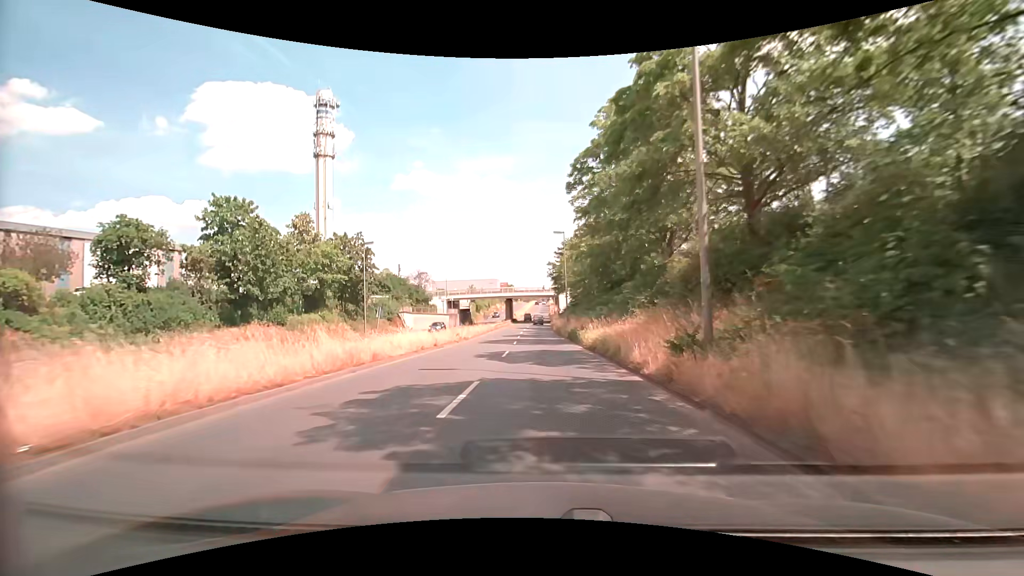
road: primary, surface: asphalt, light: Day
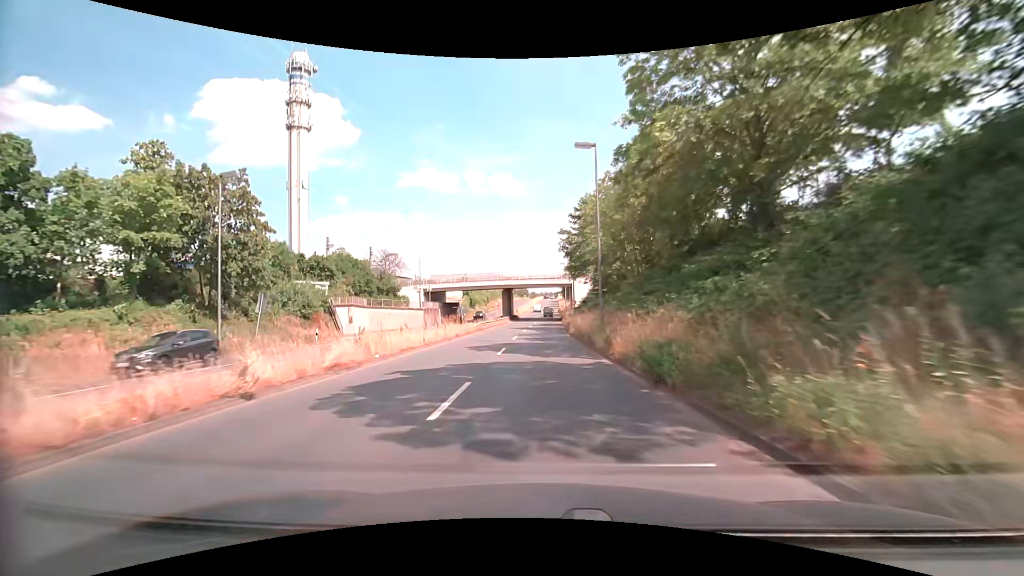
(-0.2, +24.3) m; -1°
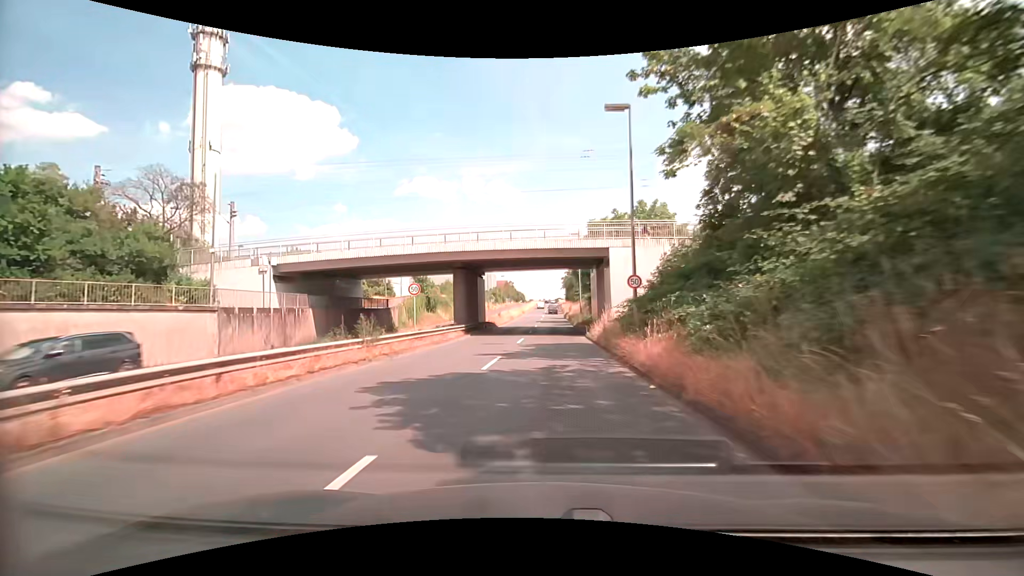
(-0.4, +41.8) m; -1°
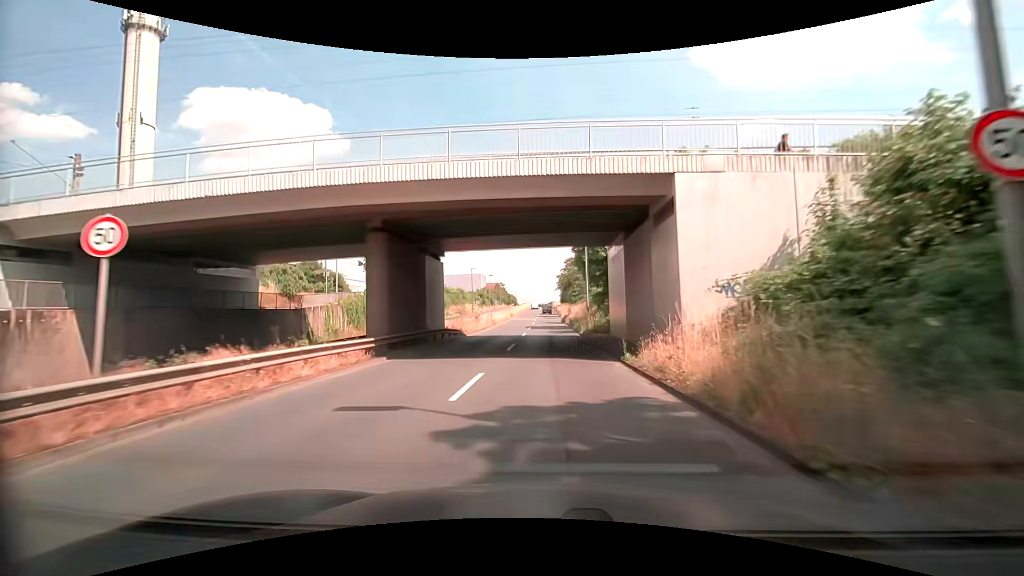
(+0.2, +16.9) m; +1°
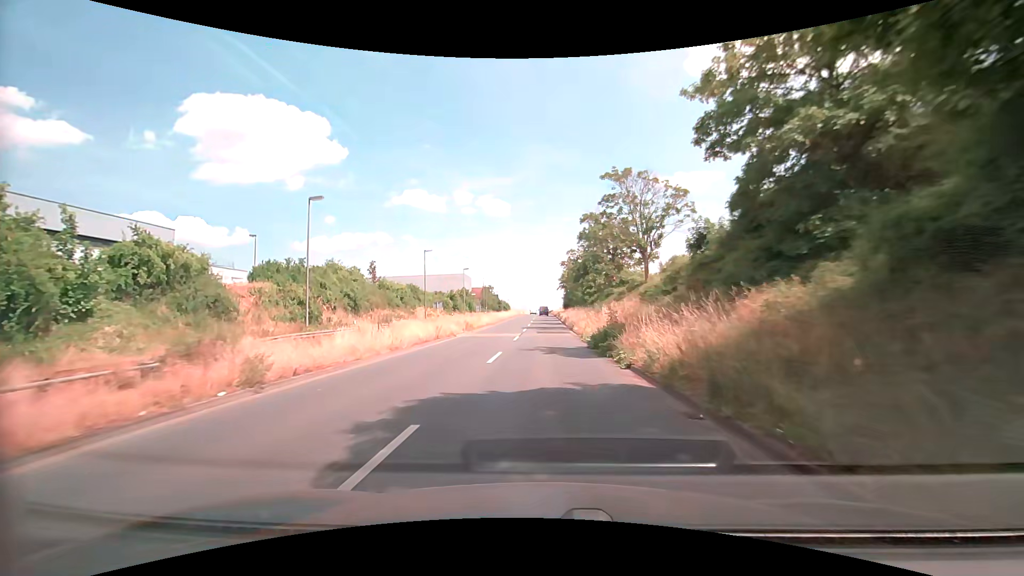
(+0.3, +41.6) m; 0°
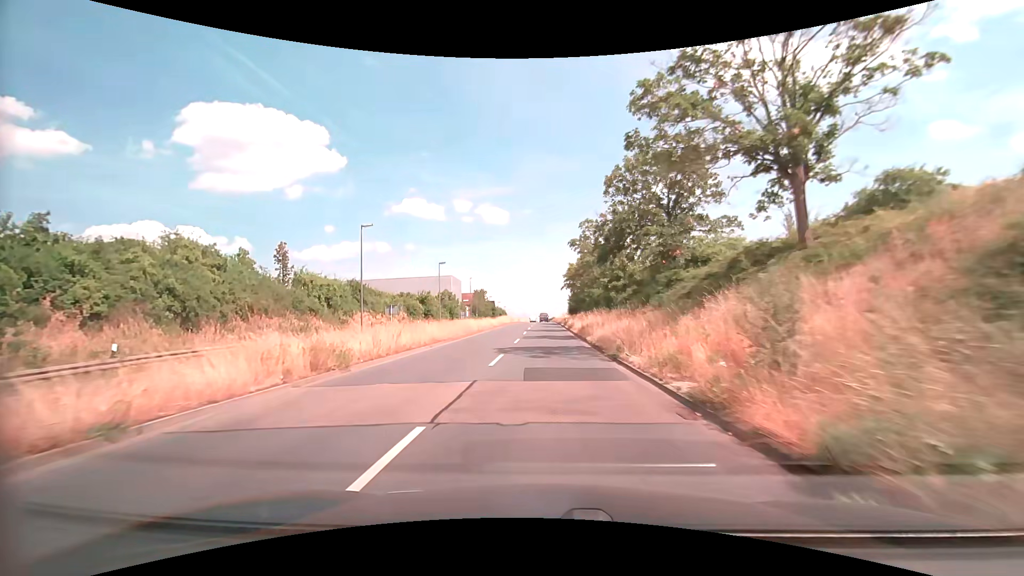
(+0.3, +24.0) m; +1°
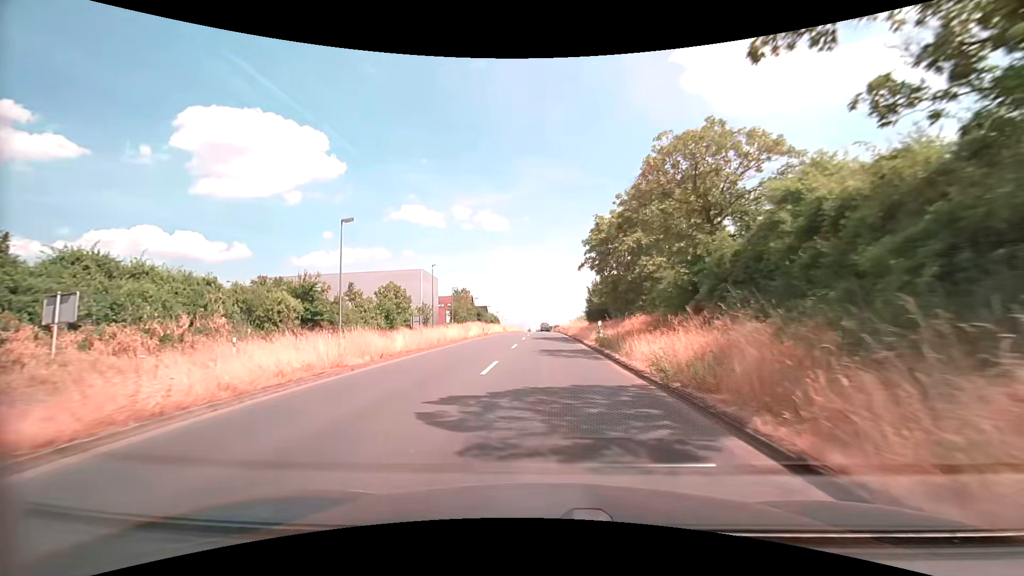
(0.0, +38.1) m; 0°
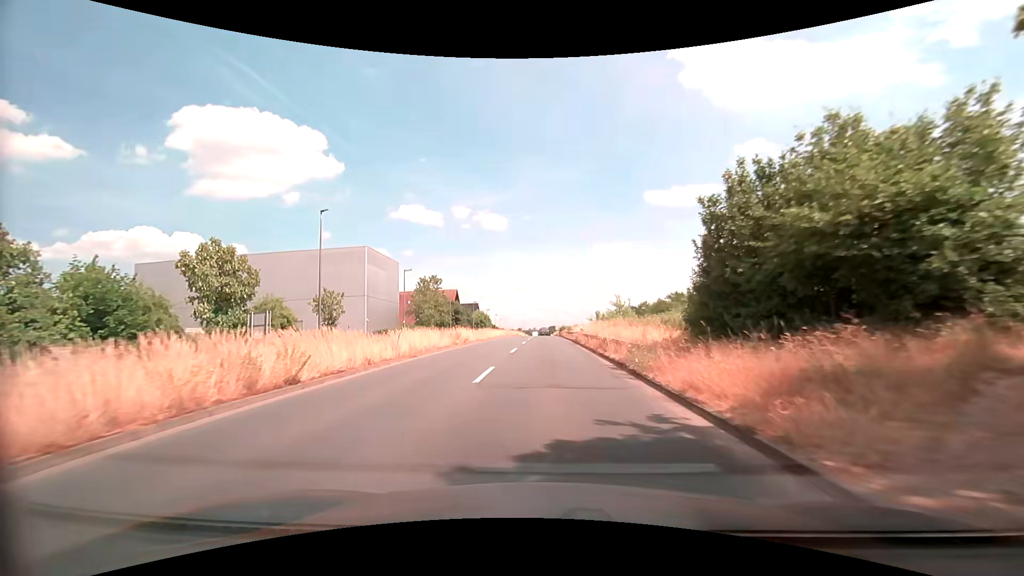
(+0.1, +37.2) m; 0°
(0, +10) (0, +20) (0, +30) (0, +40) (+1, +50) (+1, +60) (+1, +70) (+1, +80) (+1, +90) (+1, +100) m
